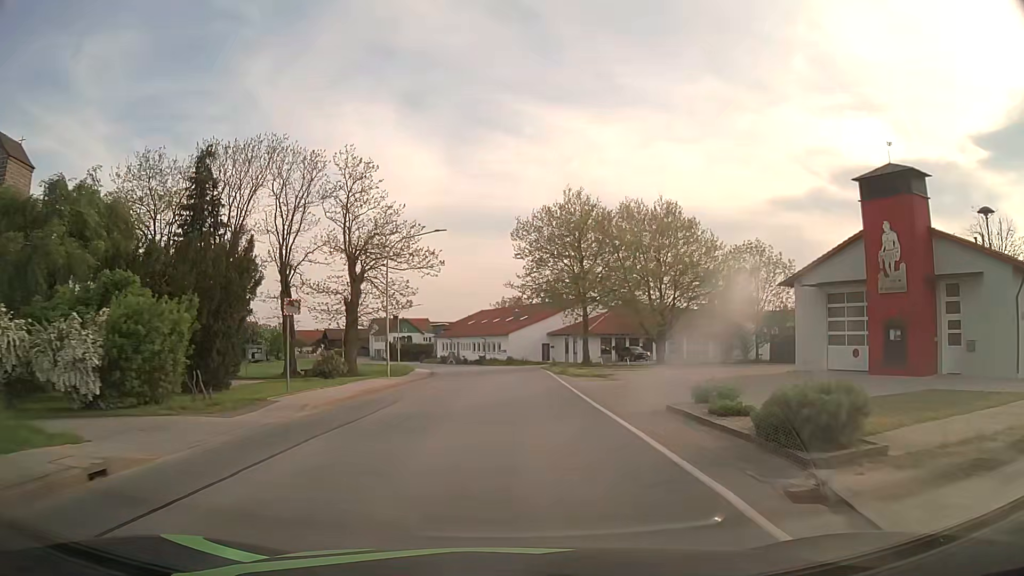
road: secondary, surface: asphalt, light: Day
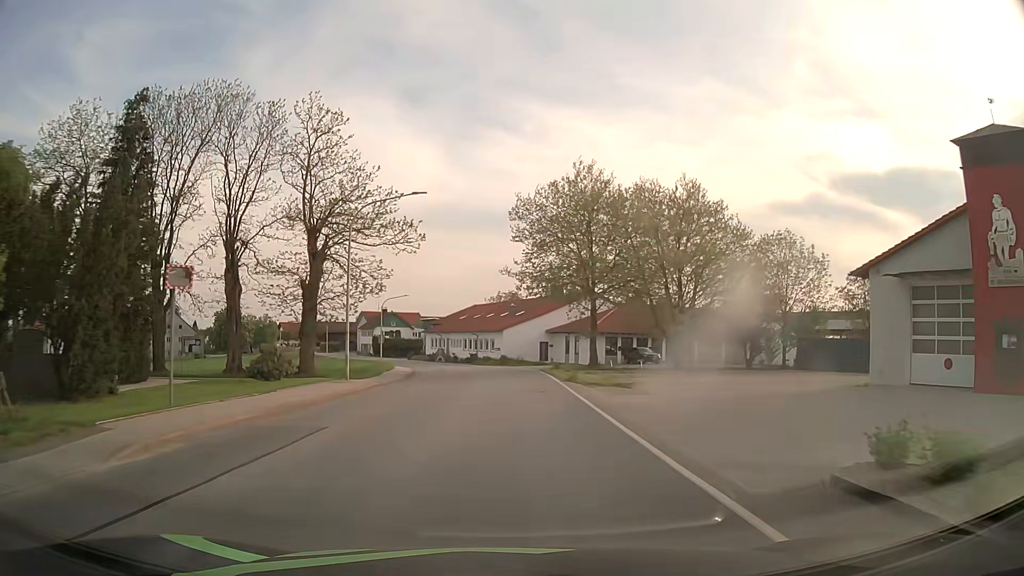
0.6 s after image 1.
(0.0, +7.7) m; +1°
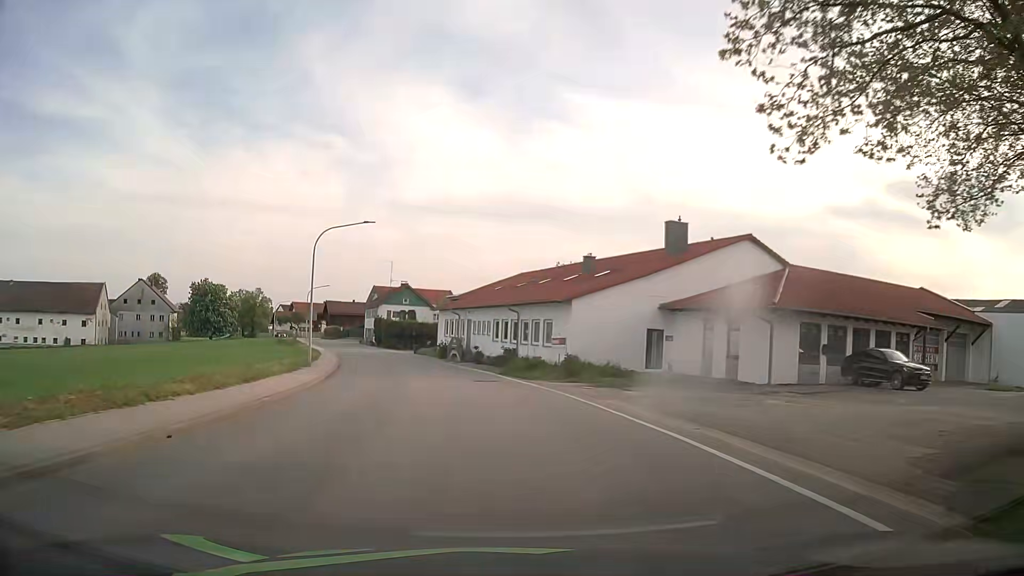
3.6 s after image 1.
(-0.5, +38.4) m; -4°
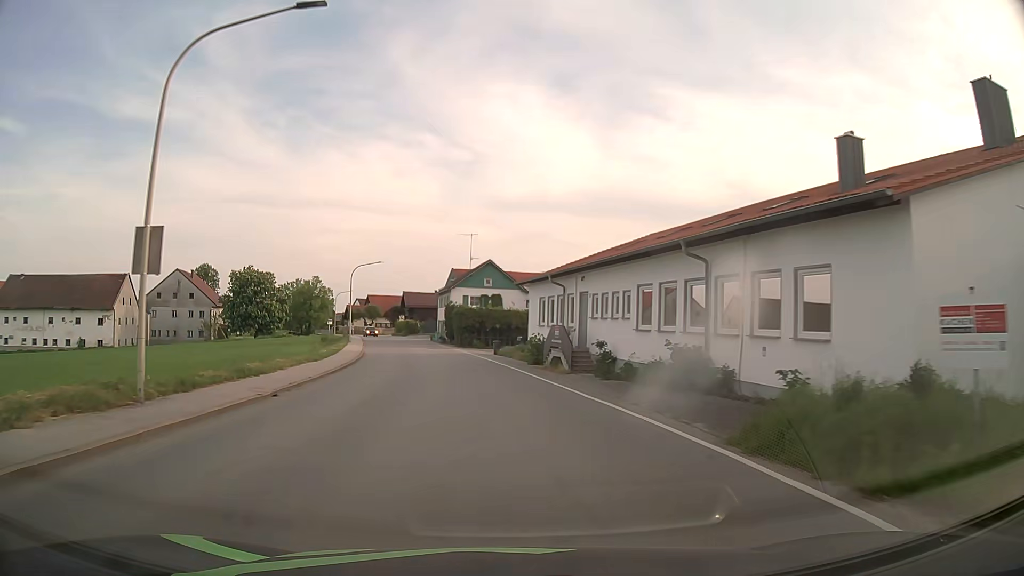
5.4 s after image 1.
(-1.6, +23.0) m; -8°
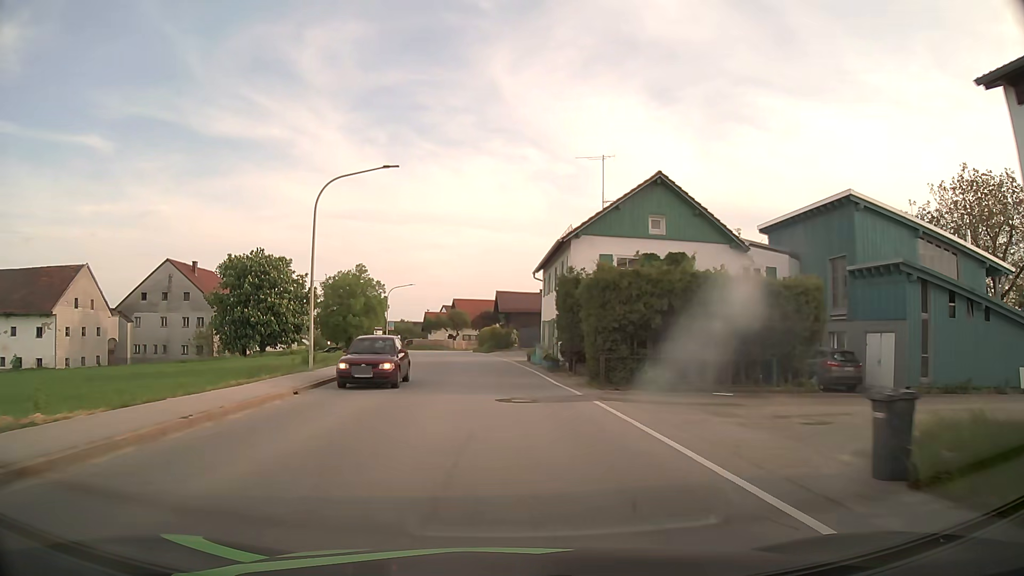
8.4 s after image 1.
(-3.9, +38.1) m; -10°
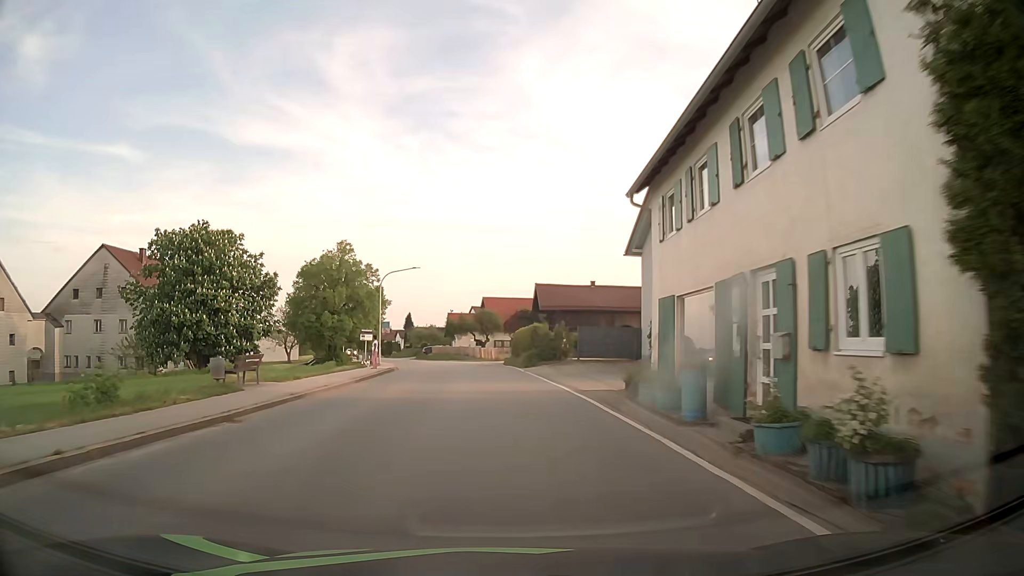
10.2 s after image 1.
(-0.6, +22.8) m; -3°
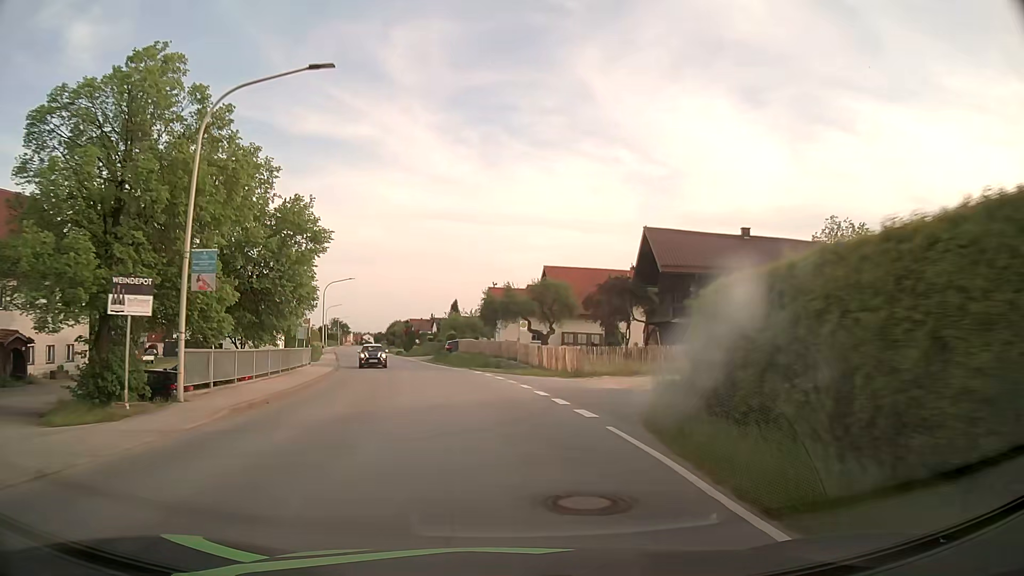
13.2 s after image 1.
(-1.4, +37.9) m; -5°
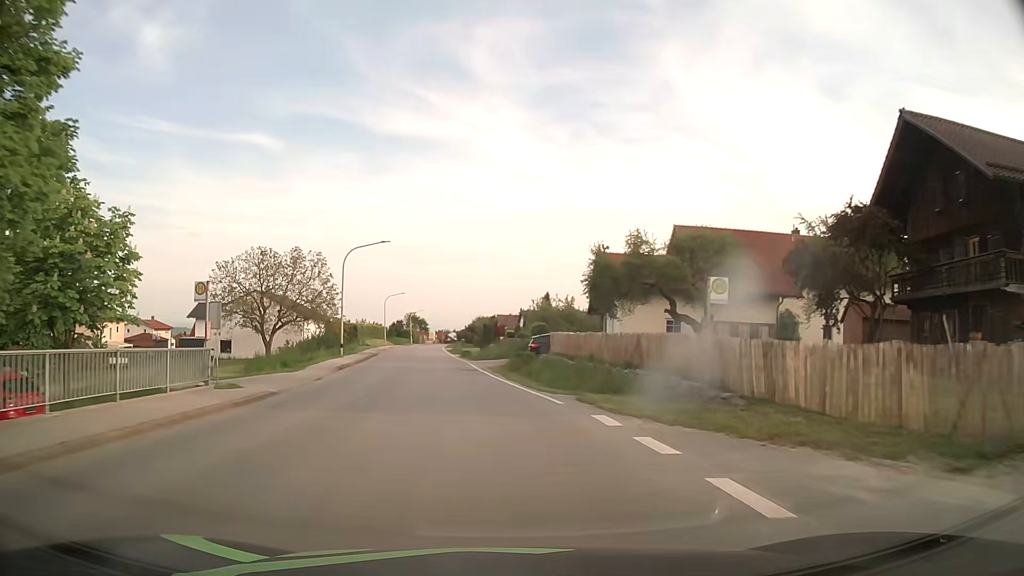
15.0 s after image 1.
(-1.3, +23.0) m; -8°
(0, +10) (-1, +20) (-2, +30) (-4, +40) (-5, +50) (-6, +60) (-8, +70) (-9, +79) (-10, +89) (-11, +99) m
